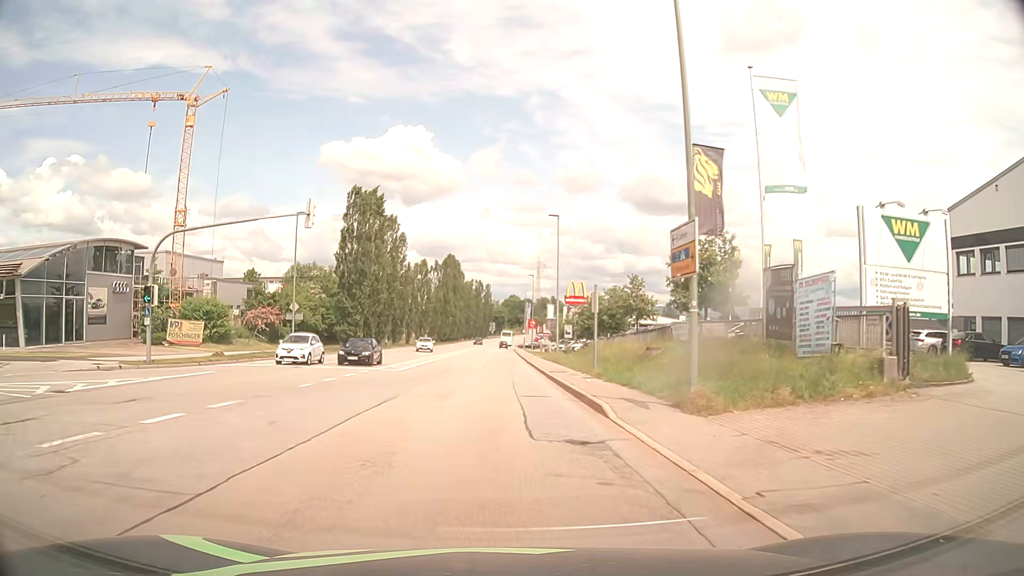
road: secondary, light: Day
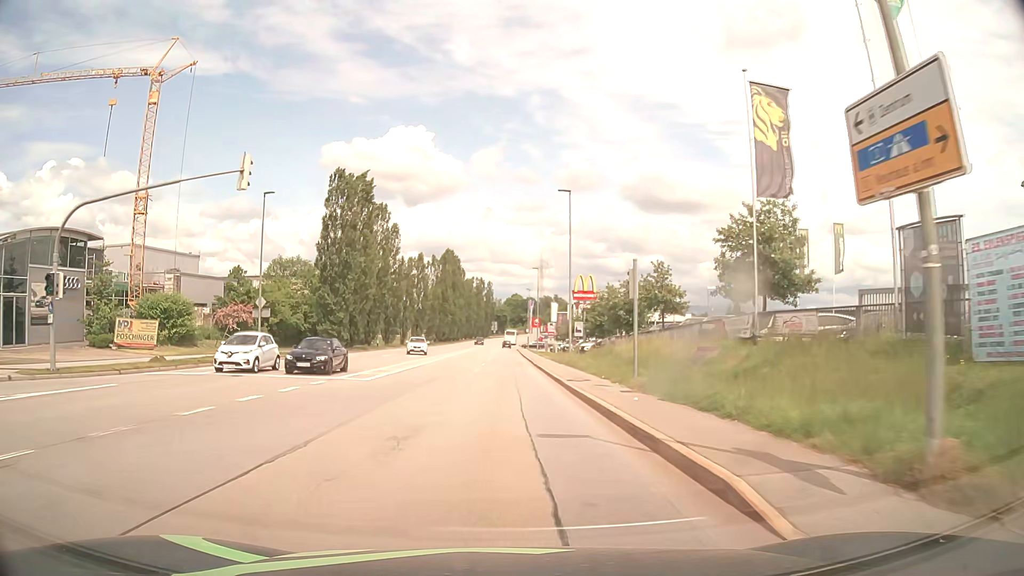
(0.0, +7.6) m; -1°
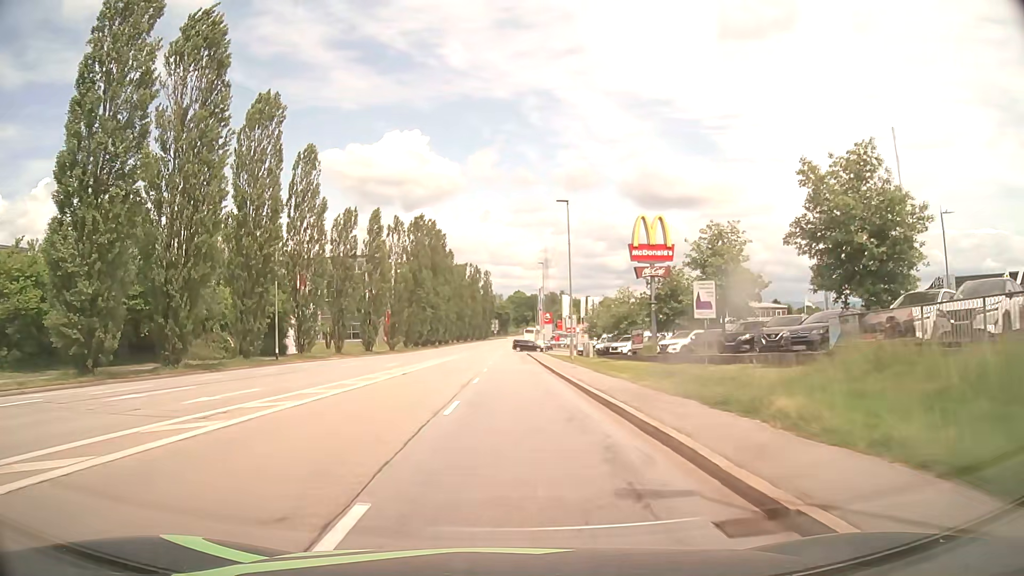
(-0.1, +38.2) m; 0°
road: tertiary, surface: asphalt
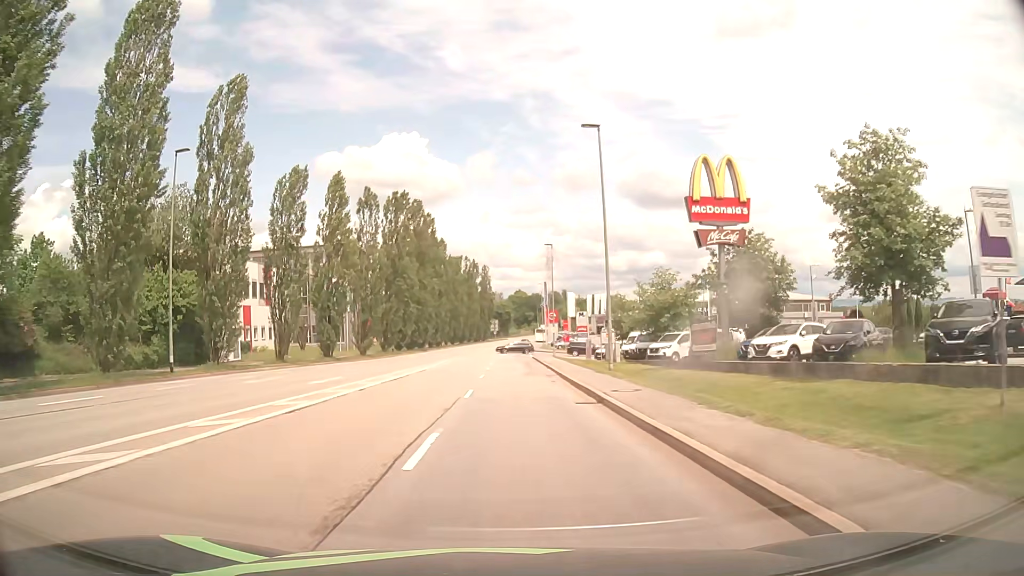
(0.0, +15.3) m; 0°
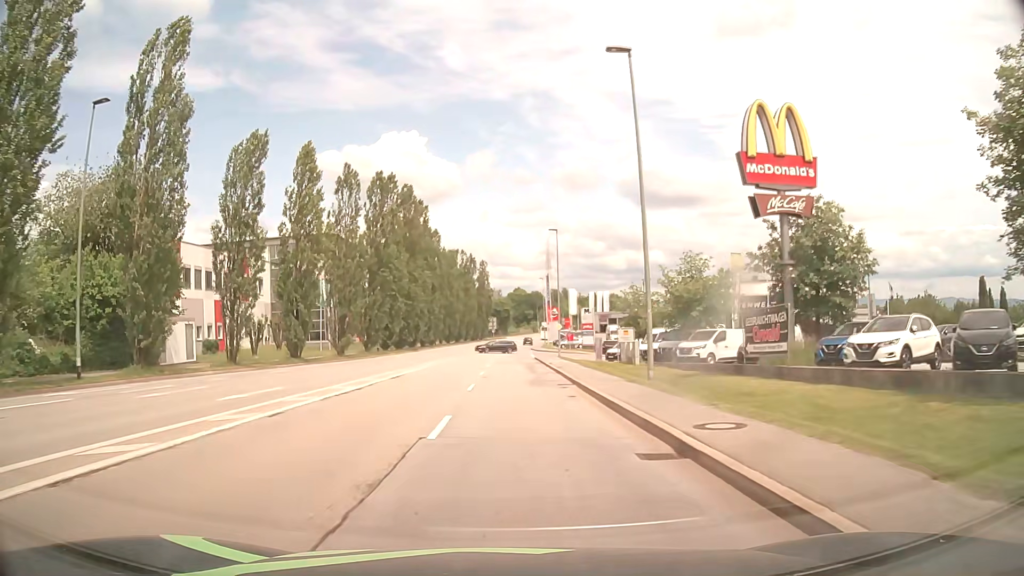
(0.0, +7.6) m; 0°
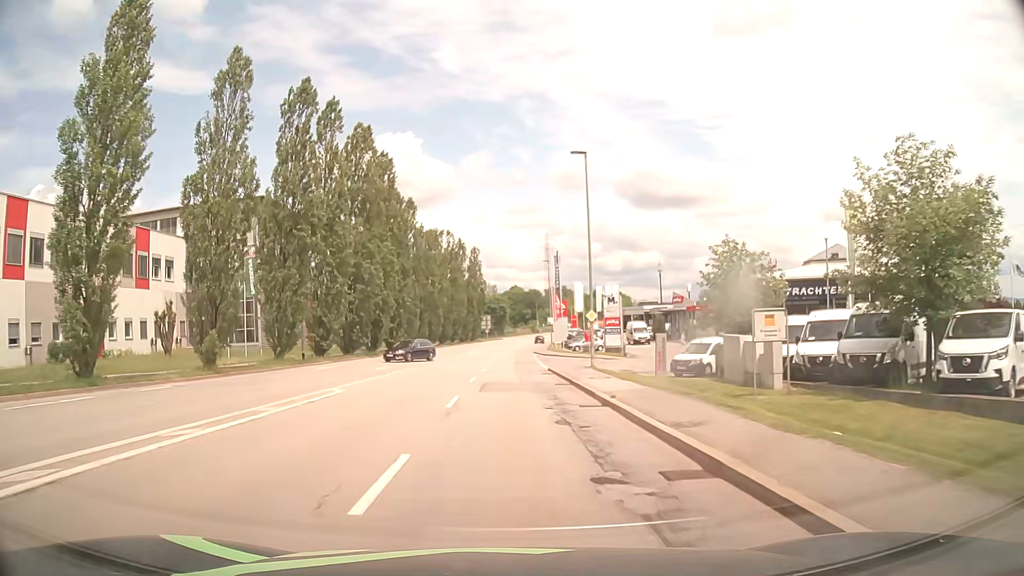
(+0.2, +22.9) m; +1°
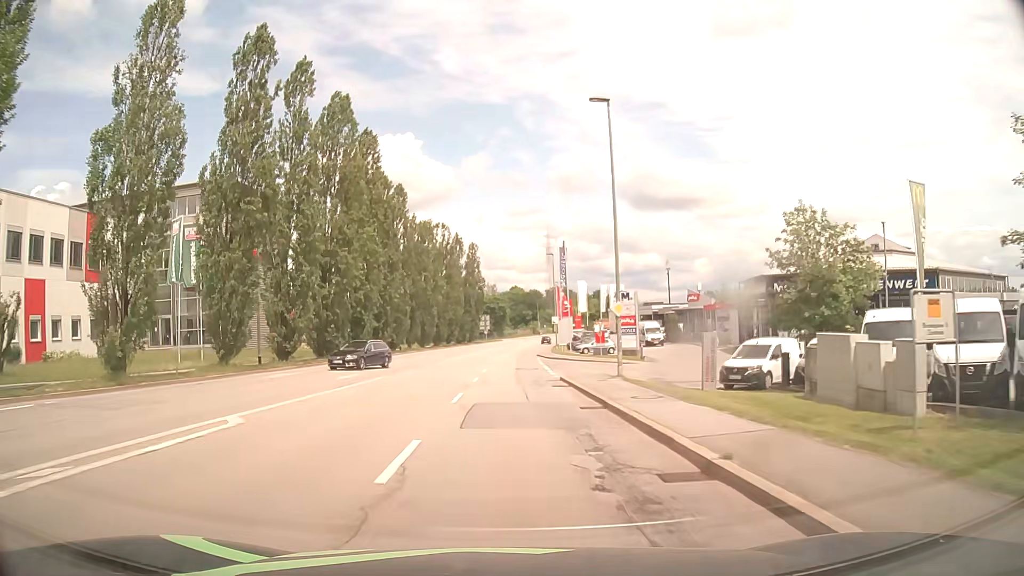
(0.0, +7.6) m; 0°
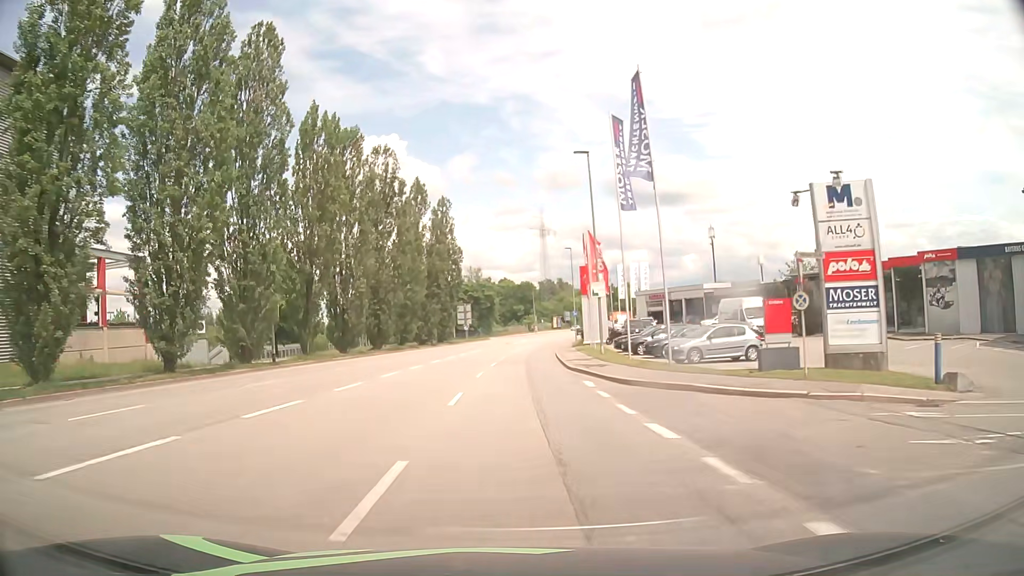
(+0.2, +38.0) m; +1°
(0, +10) (0, +20) (+1, +30) (+1, +40) (+1, +50) (+2, +60) (+3, +70) (+4, +80) (+6, +90) (+7, +100) m
